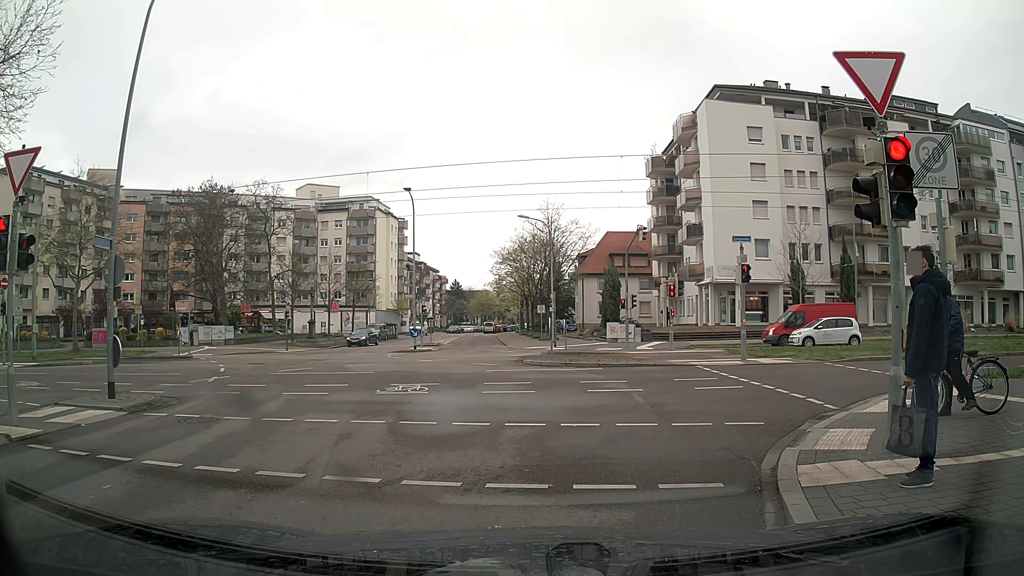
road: residential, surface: asphalt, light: Day
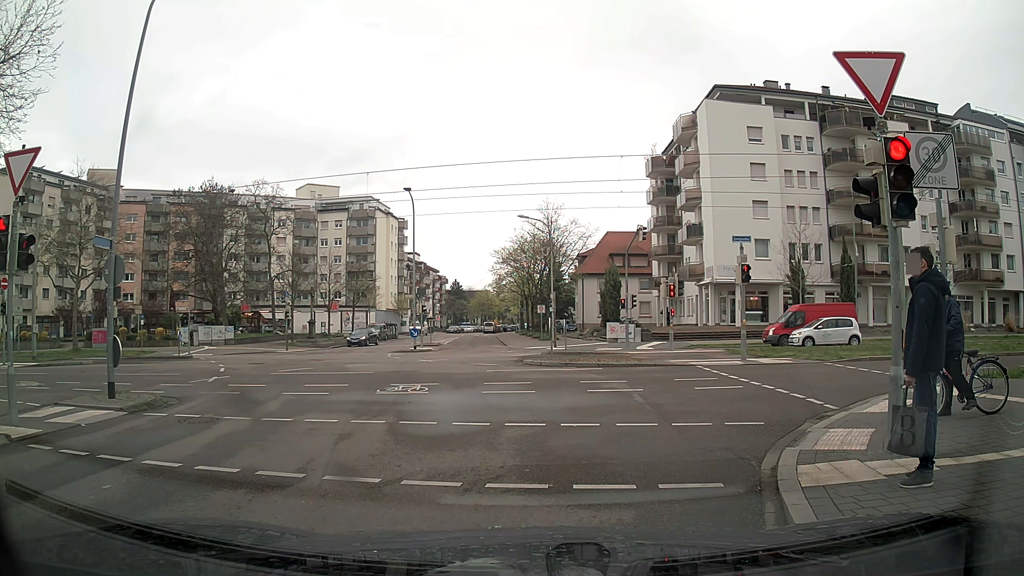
(0.0, 0.0) m; 0°
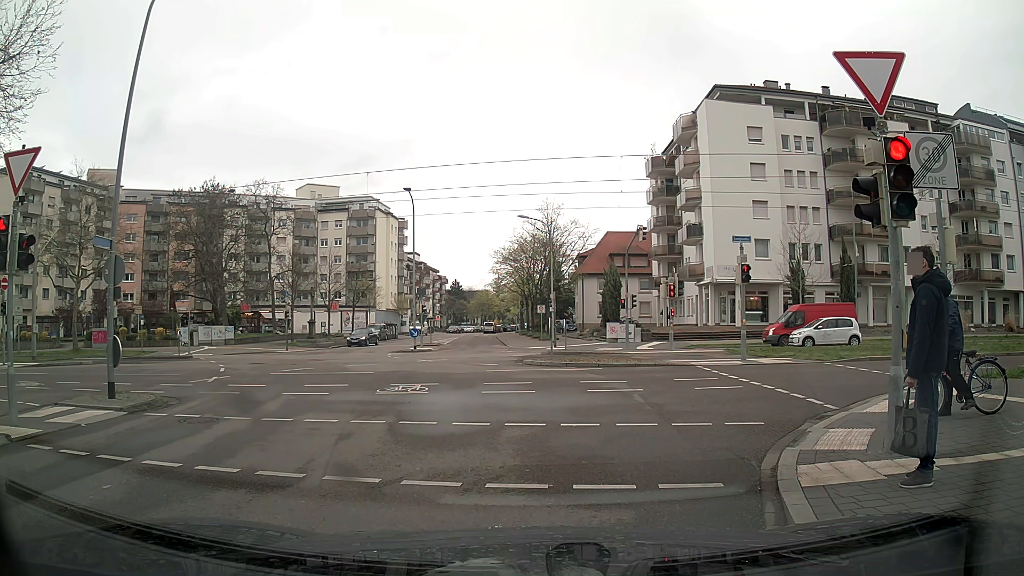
(0.0, 0.0) m; 0°
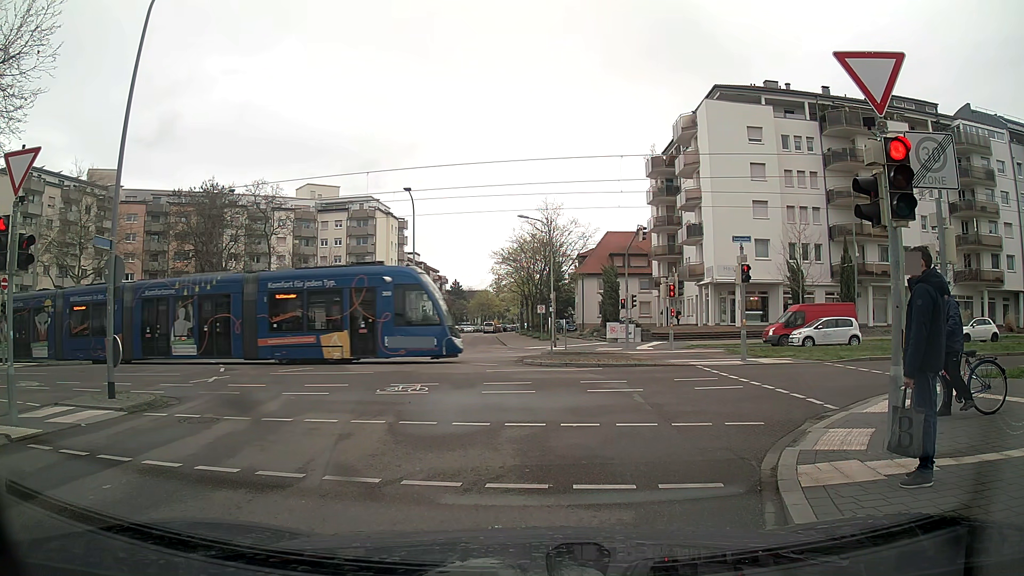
(0.0, 0.0) m; 0°
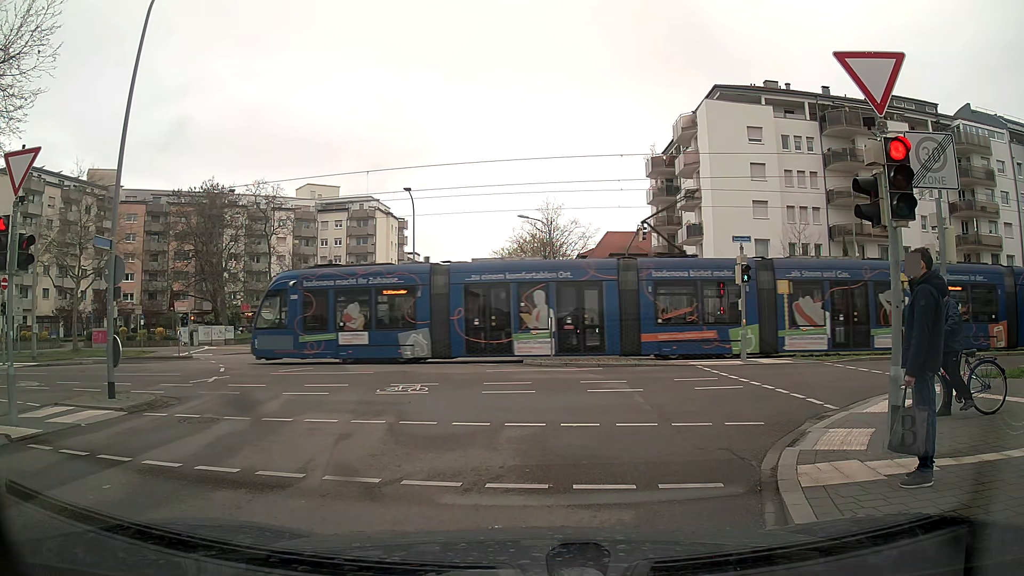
(0.0, 0.0) m; 0°
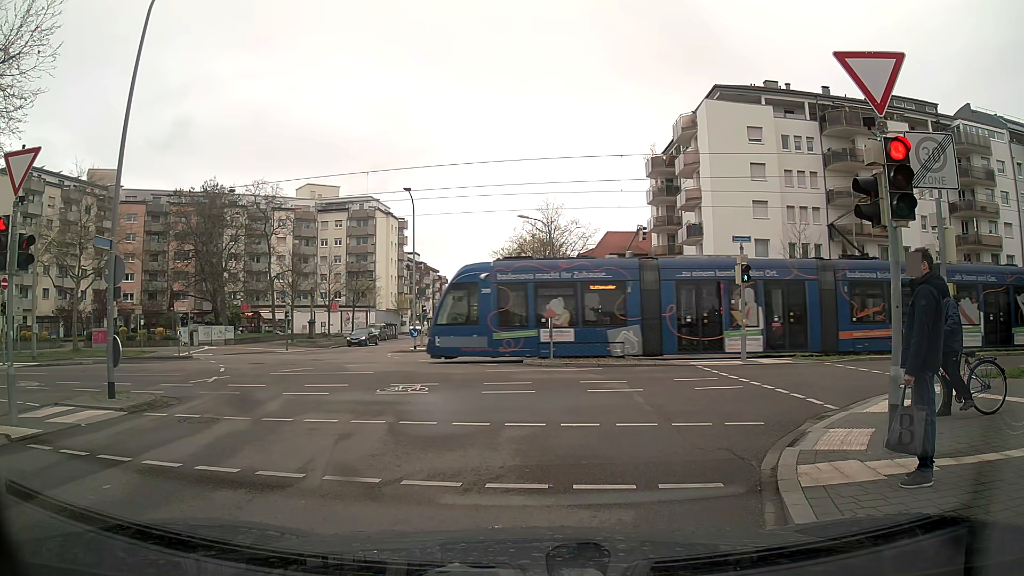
(0.0, 0.0) m; 0°
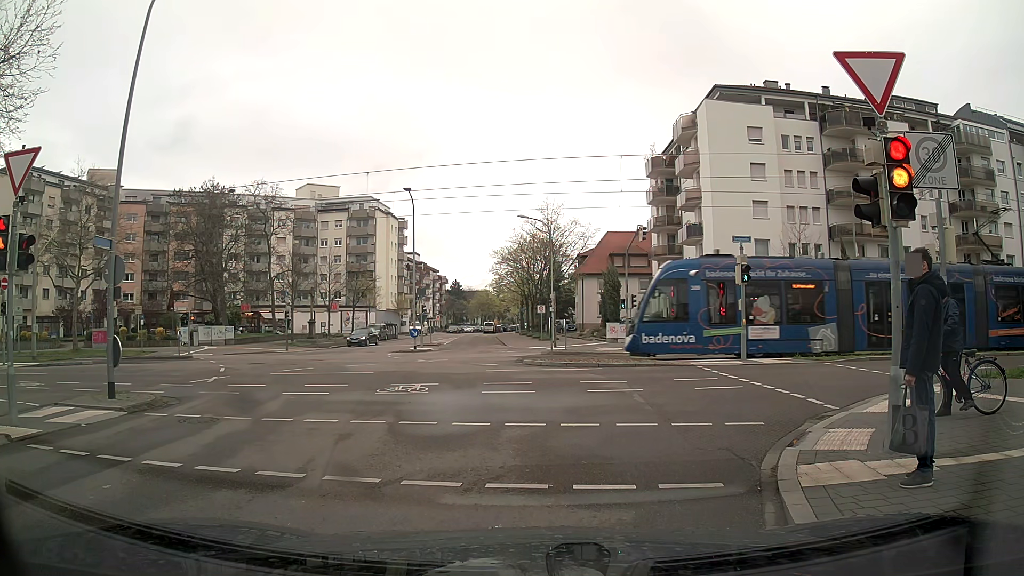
(0.0, 0.0) m; 0°
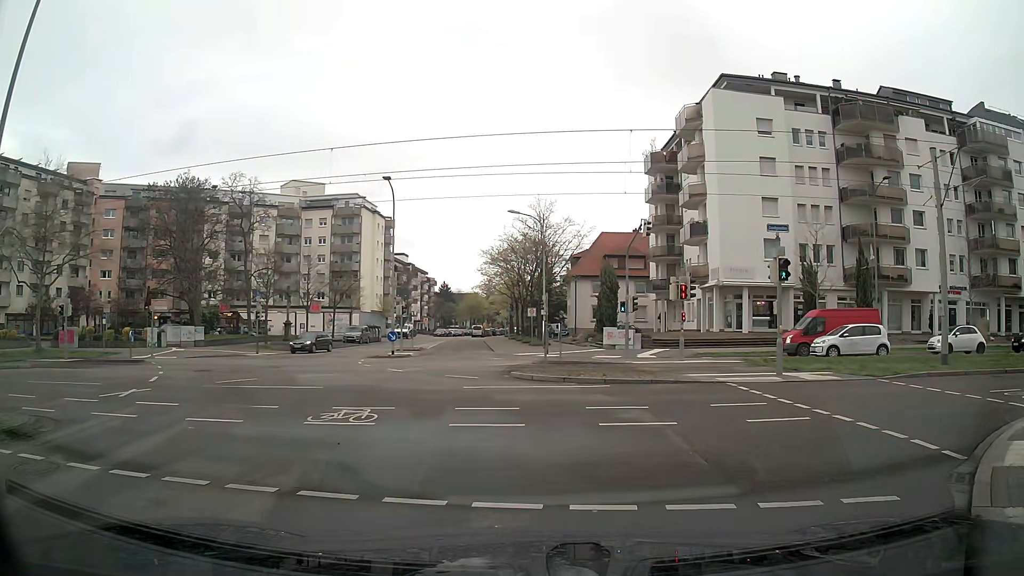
(-0.2, +4.0) m; -1°
(+3, +9) (+12, +13) (+22, +14) (+32, +14) (+42, +14) (+52, +14) (+62, +14) (+72, +13) (+82, +14) (+92, +14) m
